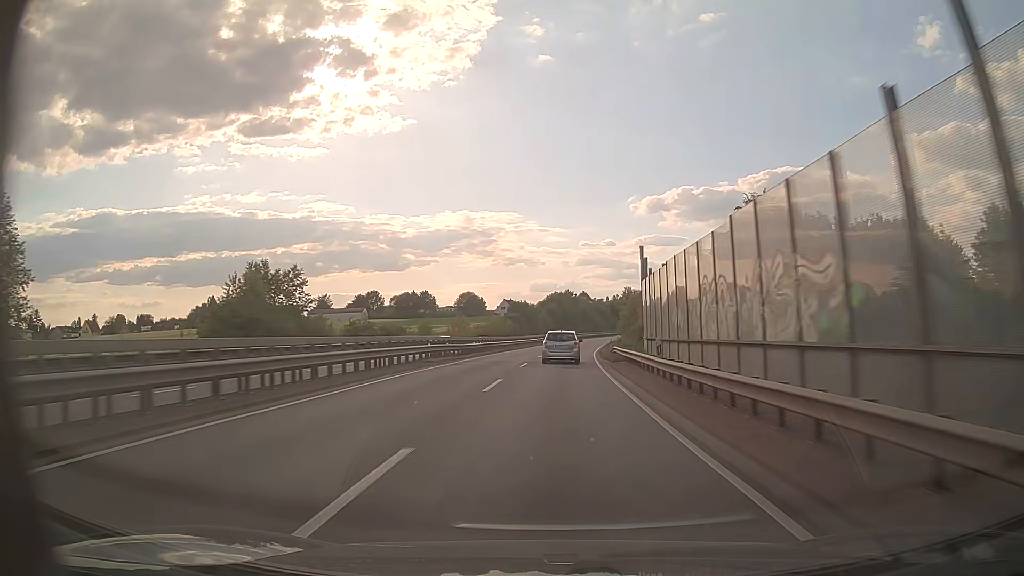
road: trunk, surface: asphalt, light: Day
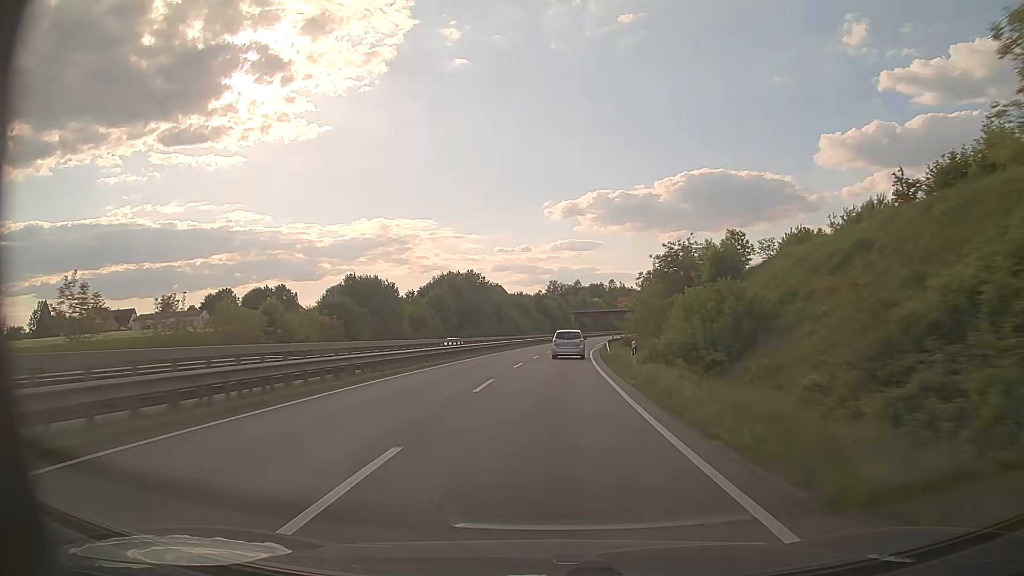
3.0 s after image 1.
(+5.3, +83.4) m; +7°
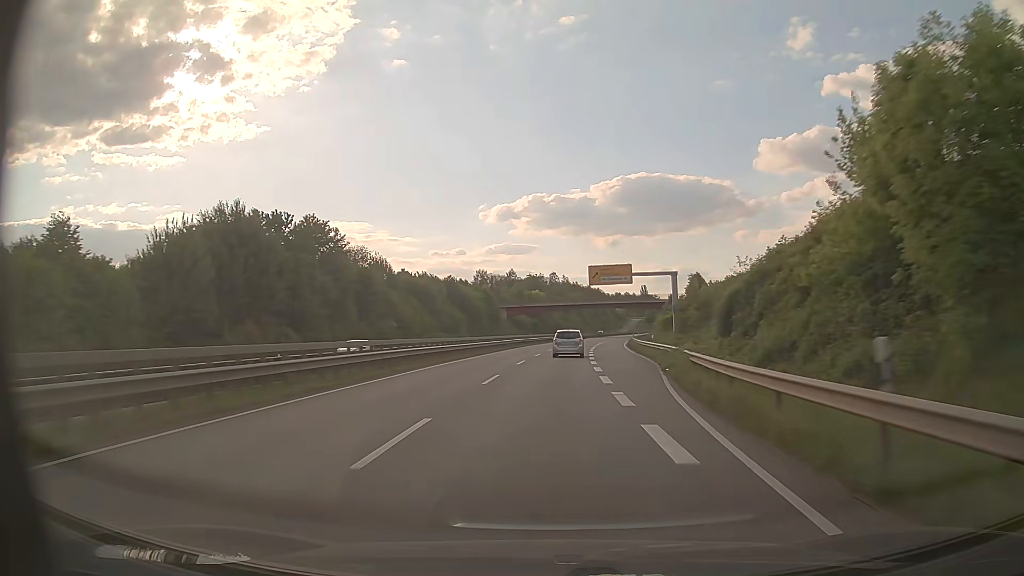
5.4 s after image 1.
(+3.1, +67.3) m; +6°
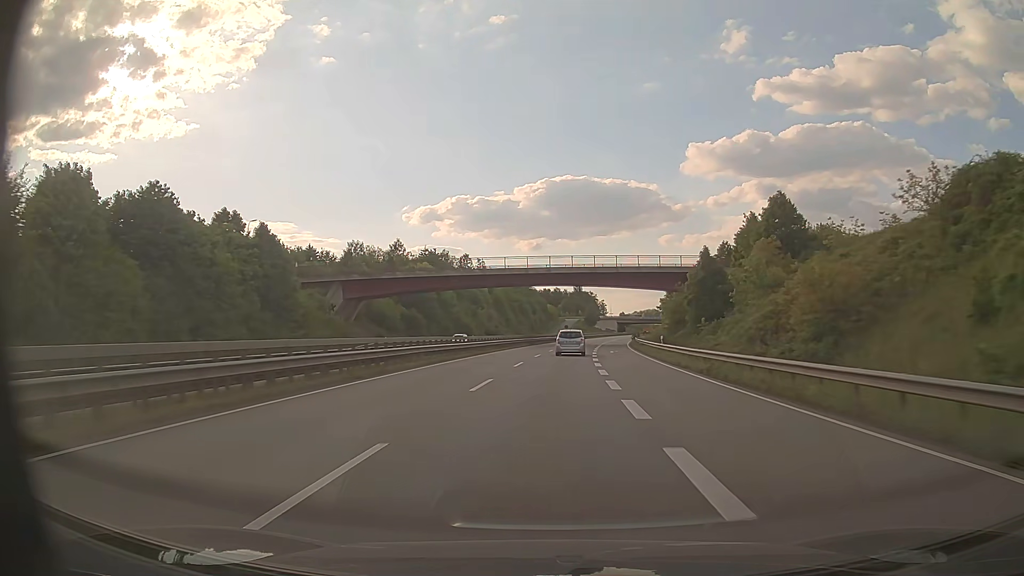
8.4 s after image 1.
(+4.6, +84.5) m; +6°
(0, +10) (0, +20) (+1, +30) (+1, +40) (+2, +50) (+3, +60) (+3, +70) (+5, +80) (+6, +90) (+7, +100) m
